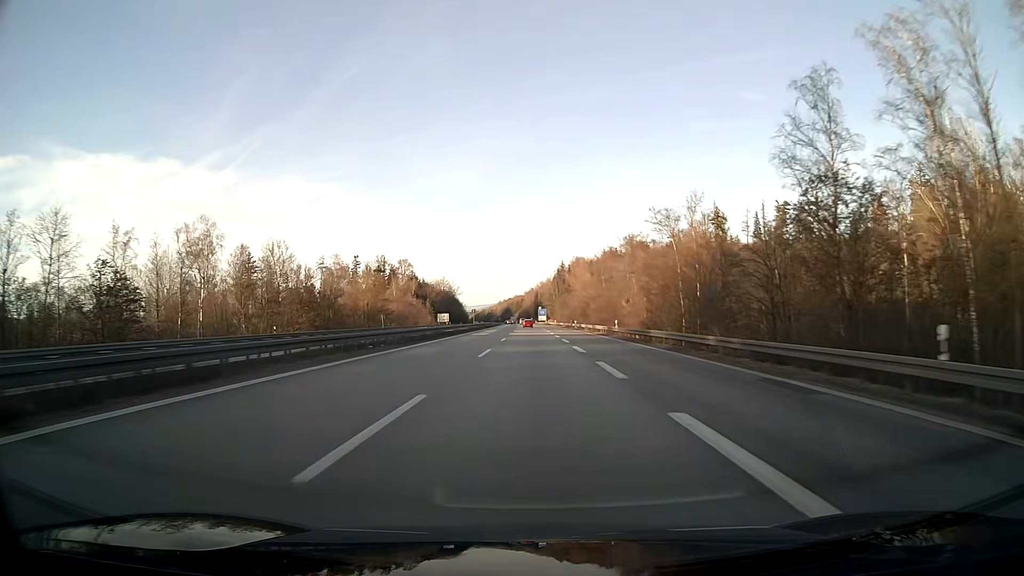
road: motorway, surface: asphalt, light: Day
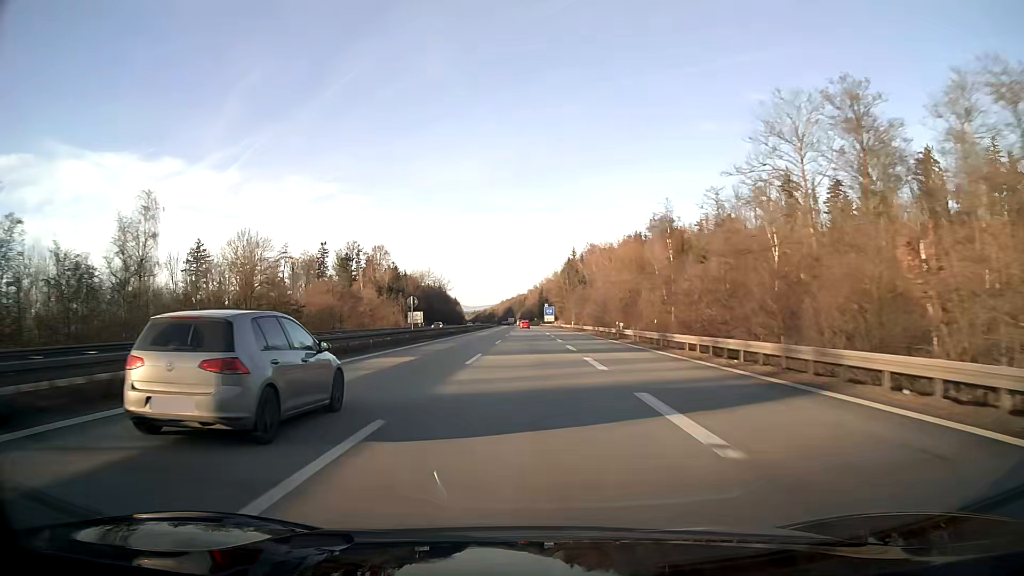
(-0.3, +57.0) m; 0°
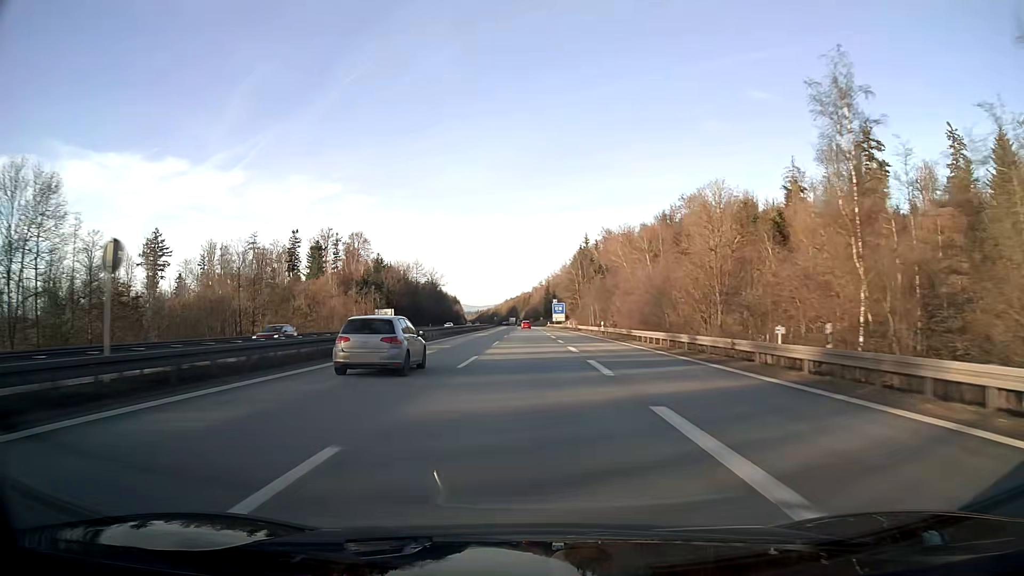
(-0.1, +38.0) m; 0°
